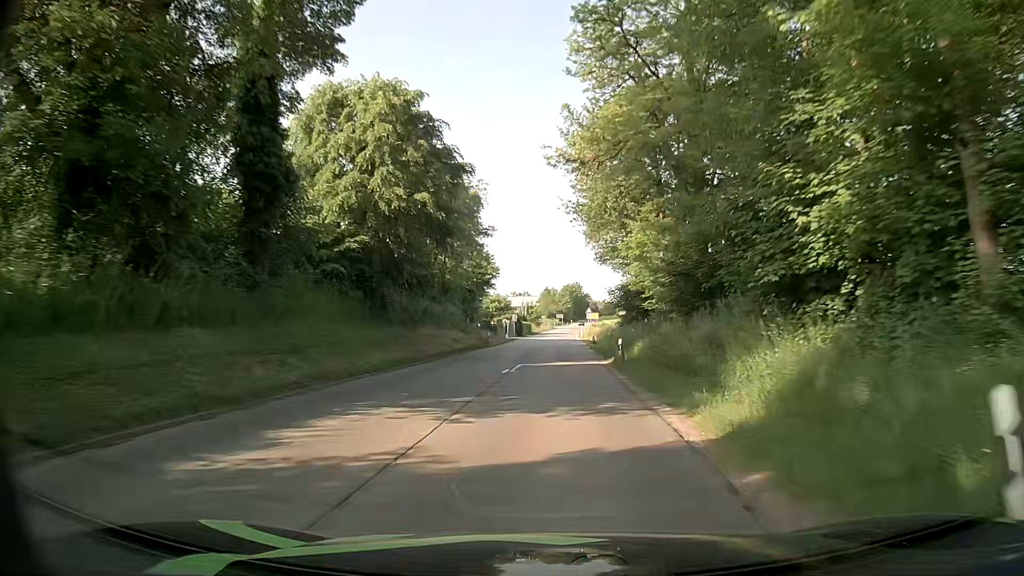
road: secondary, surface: asphalt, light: Day
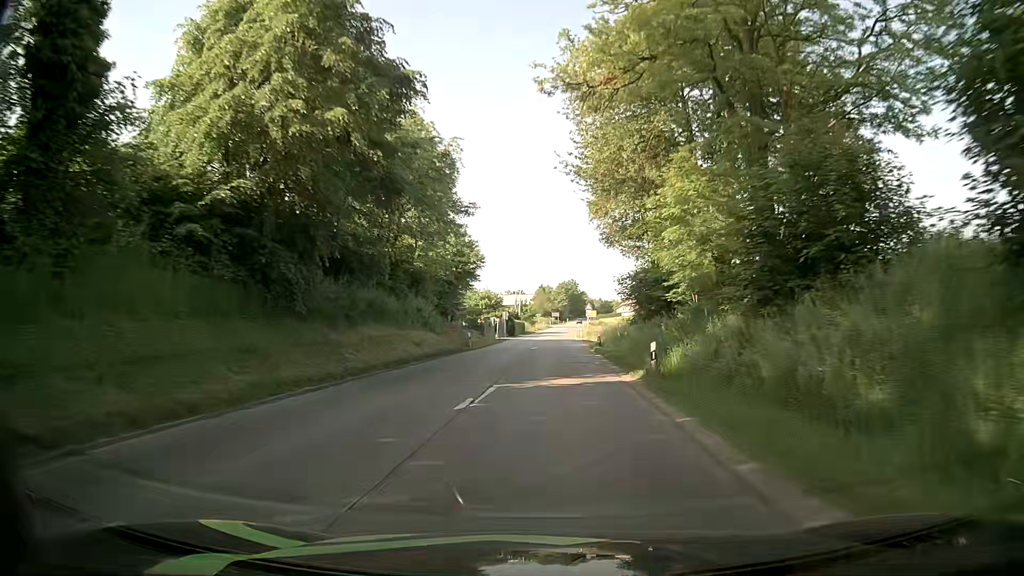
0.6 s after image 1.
(0.0, +9.6) m; +1°
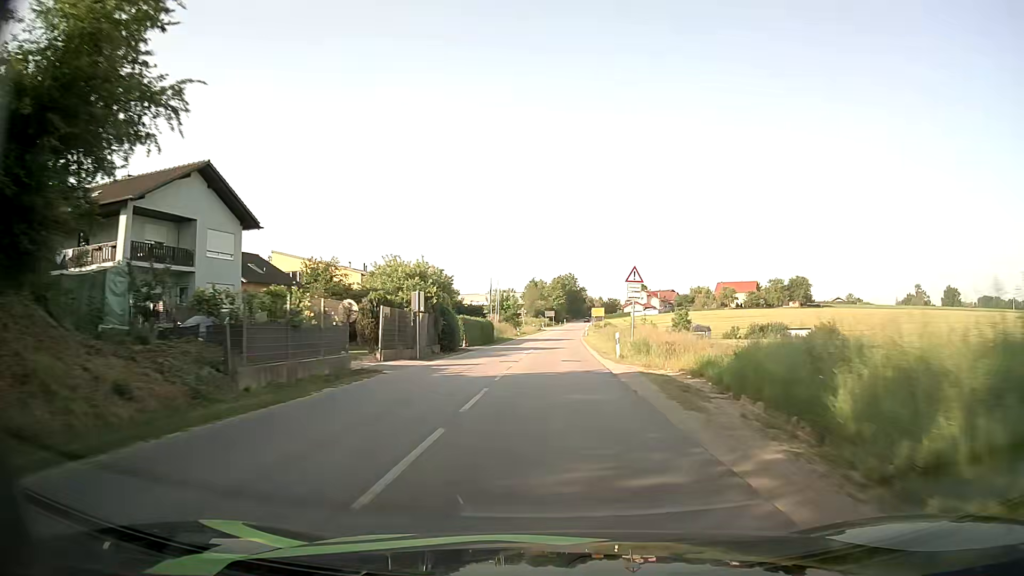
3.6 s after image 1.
(-0.2, +48.6) m; 0°
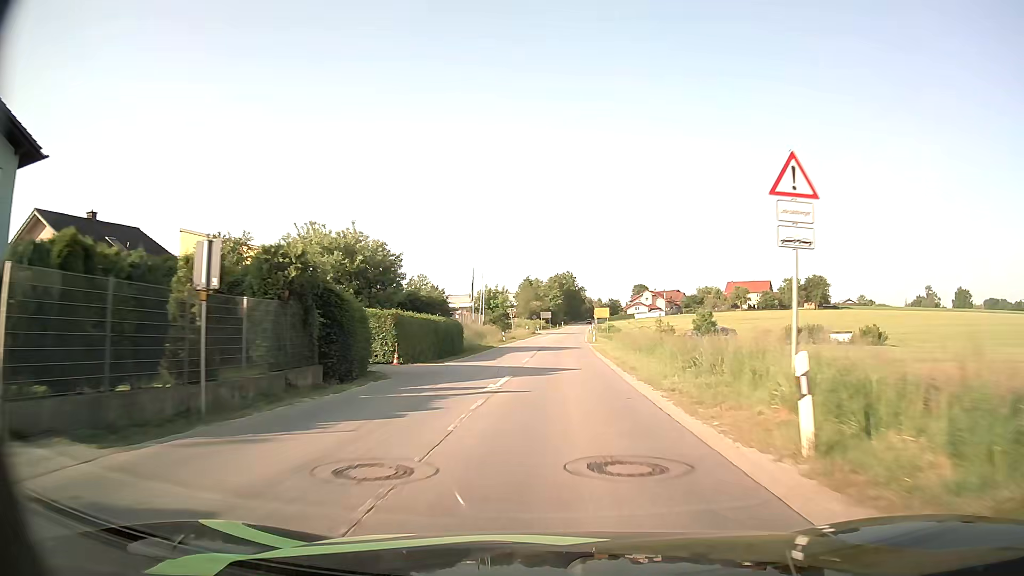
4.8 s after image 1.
(0.0, +19.9) m; 0°
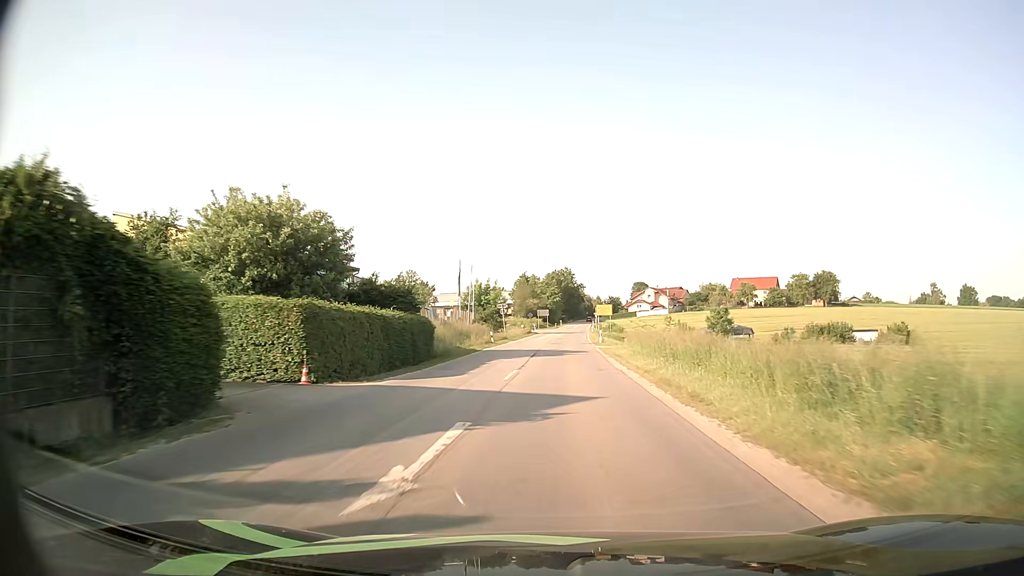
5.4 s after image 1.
(0.0, +10.0) m; 0°
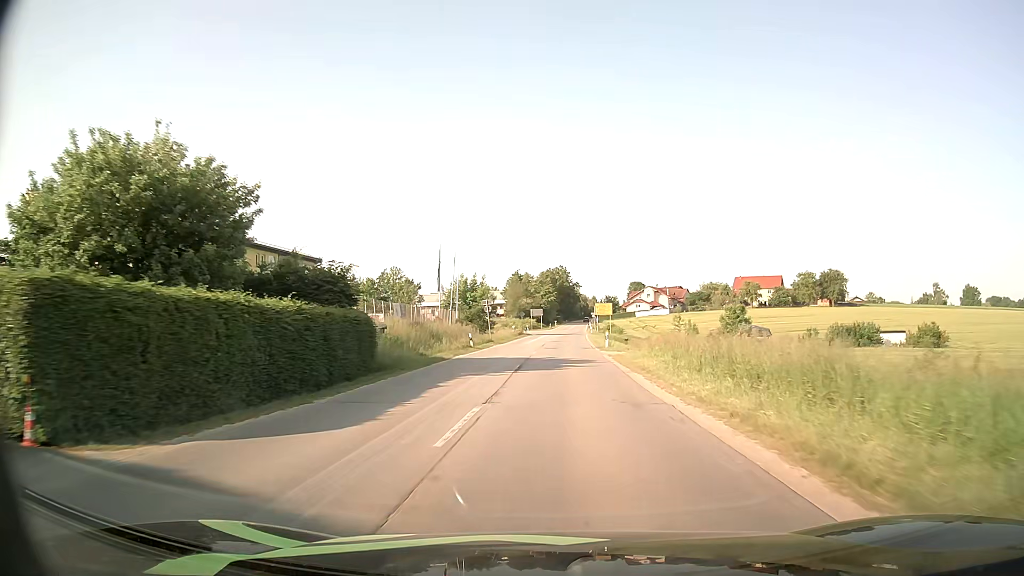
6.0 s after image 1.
(0.0, +10.0) m; 0°
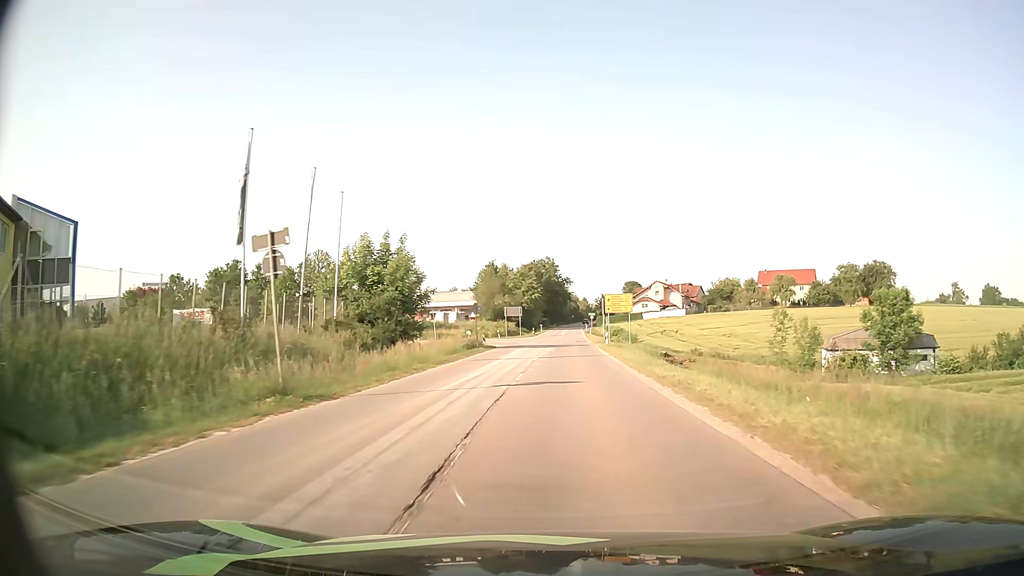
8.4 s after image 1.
(+0.5, +39.4) m; +1°
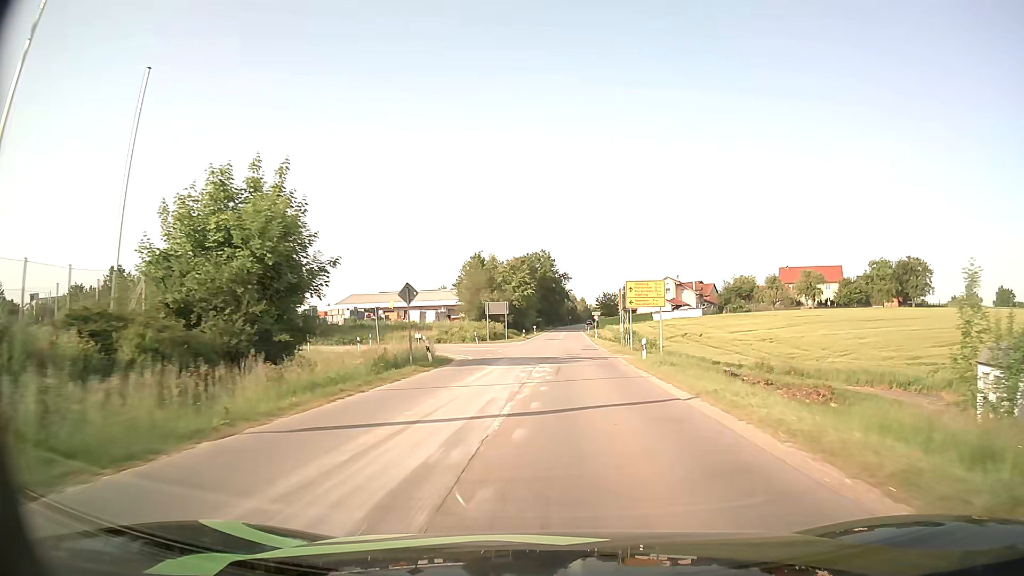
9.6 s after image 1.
(+0.1, +20.0) m; 0°
(0, +10) (0, +20) (0, +30) (+1, +40) (+1, +50) (+2, +60) (+2, +70) (+2, +80) (+3, +90) (+3, +100) m
